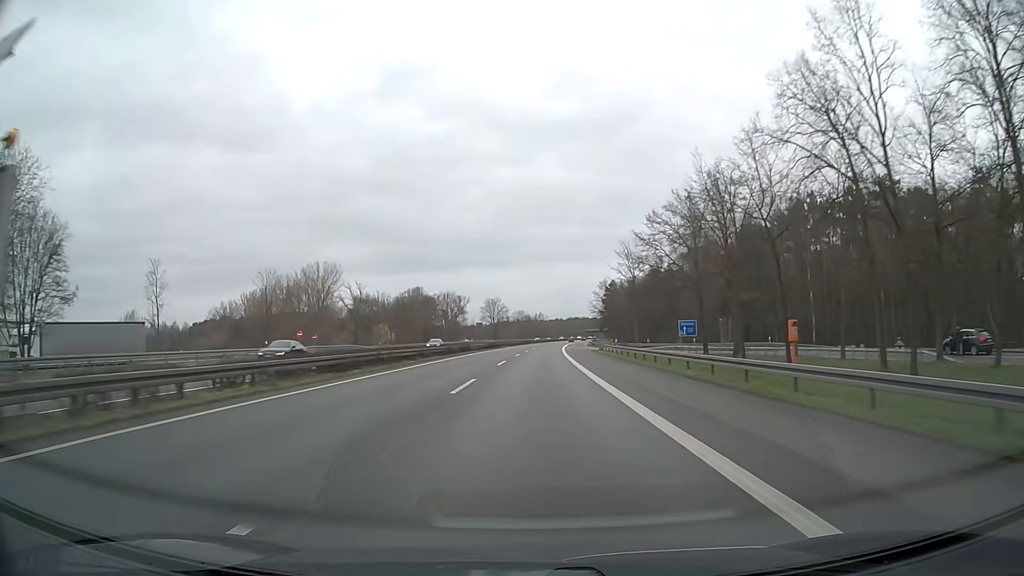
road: motorway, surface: asphalt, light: Day
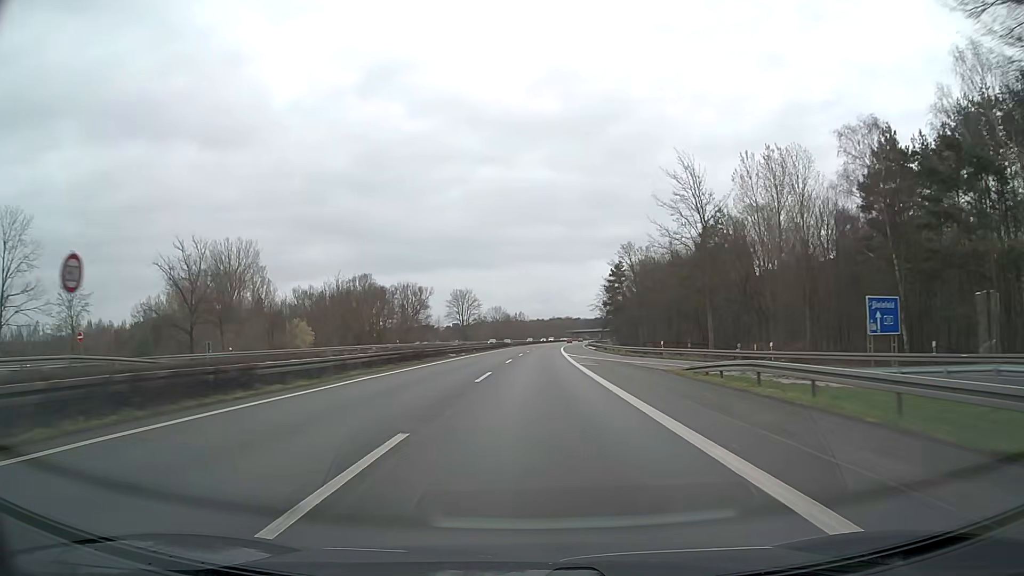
(+0.6, +49.3) m; +2°
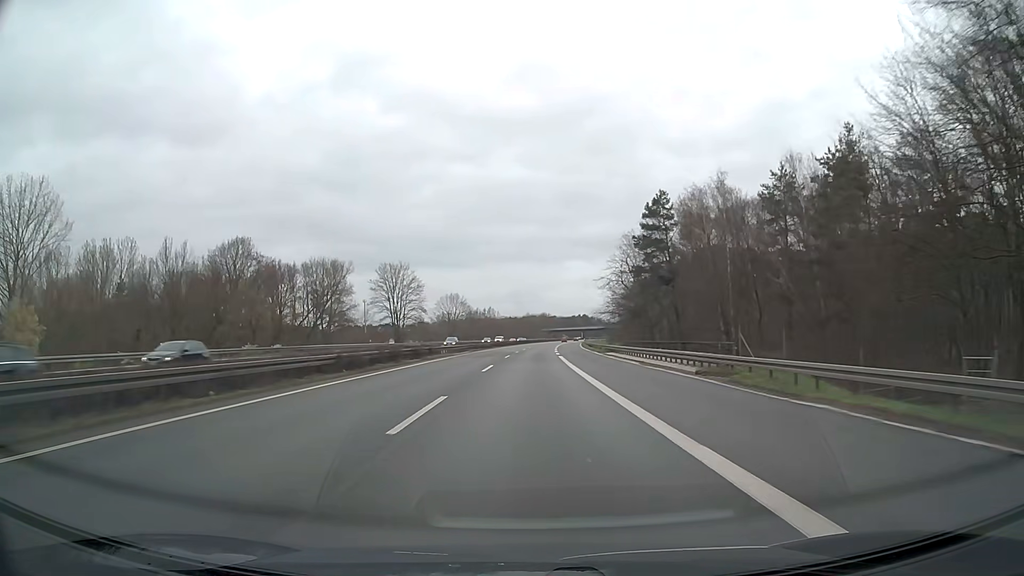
(+1.4, +65.8) m; +2°
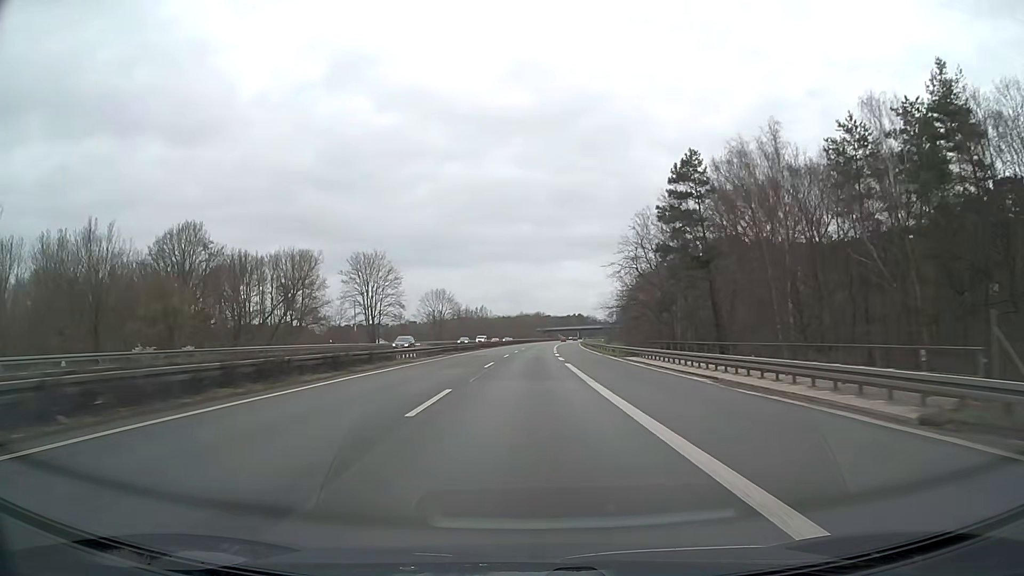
(+0.1, +16.5) m; +1°
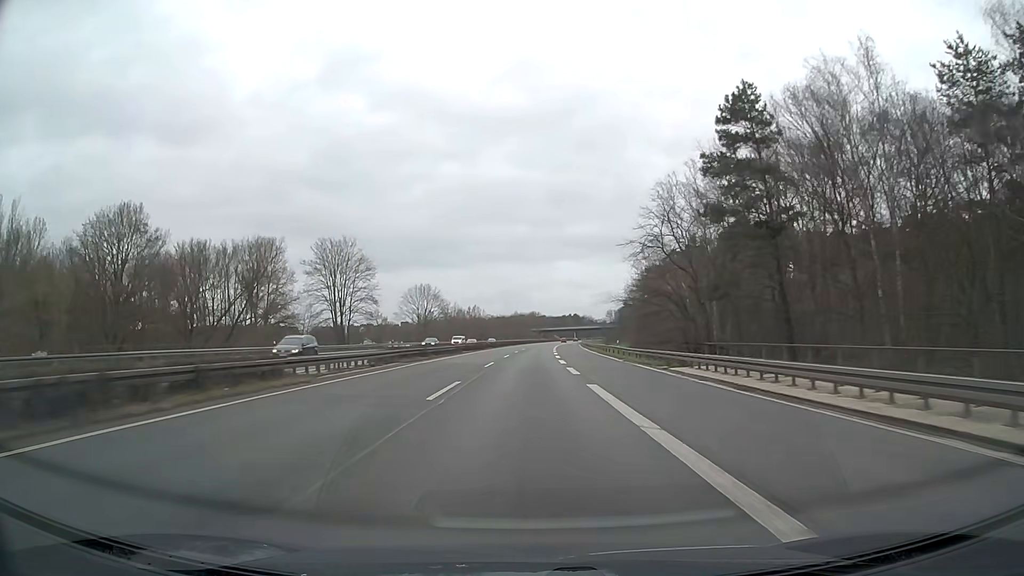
(+0.1, +16.5) m; 0°
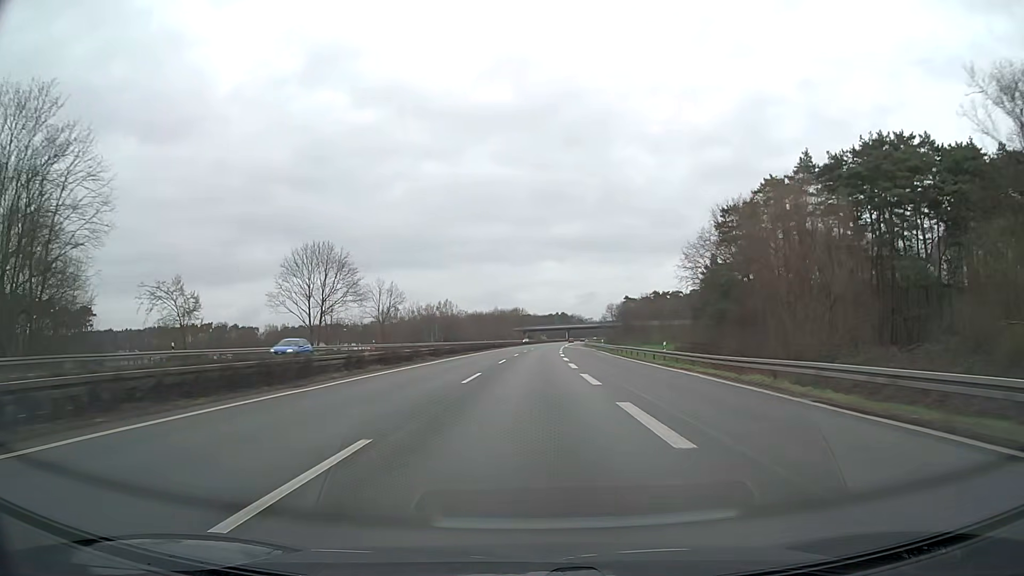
(+0.7, +65.8) m; +1°
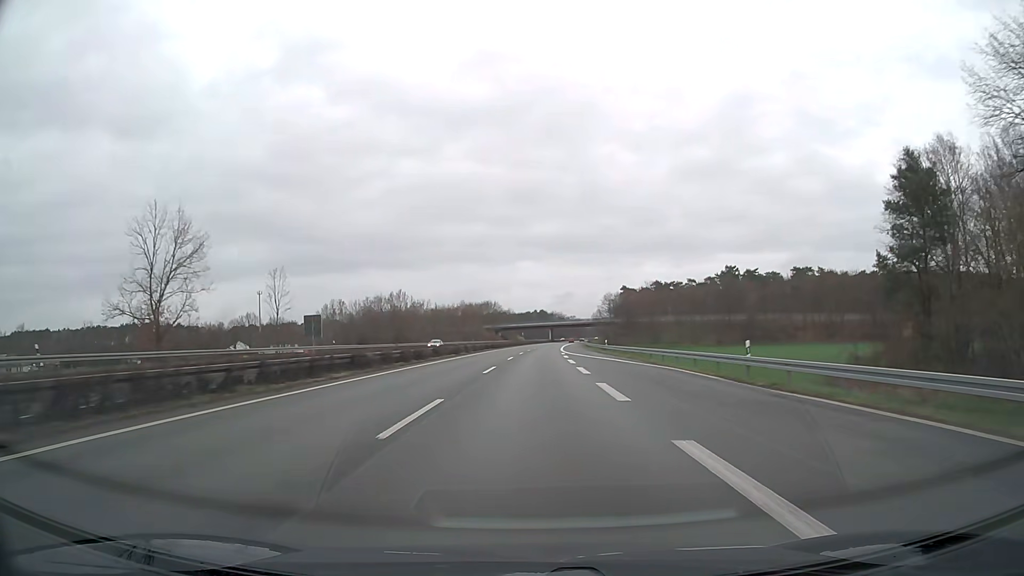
(+1.2, +65.9) m; +2°
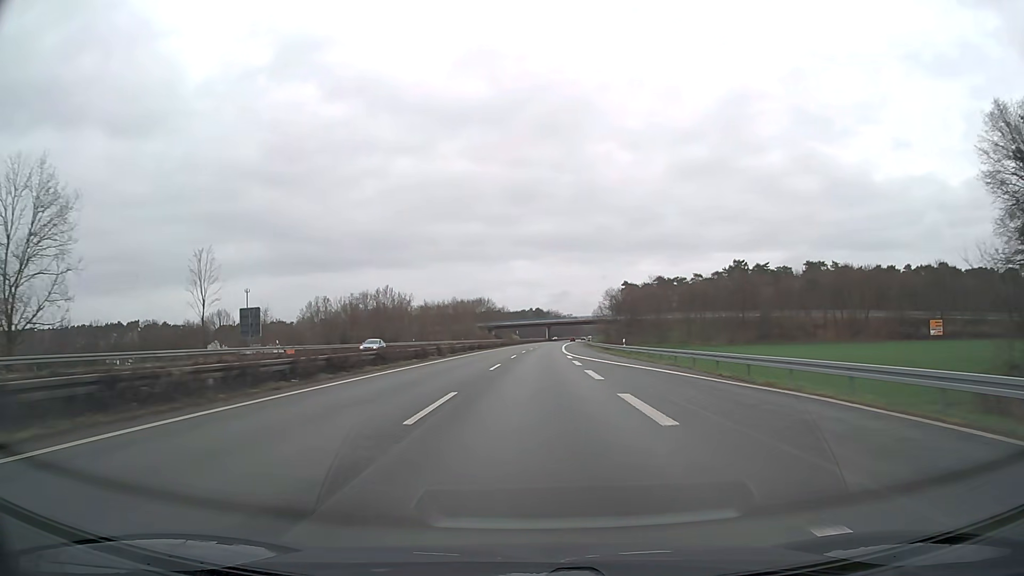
(0.0, +16.5) m; 0°
(0, +10) (0, +20) (0, +30) (0, +40) (+1, +50) (+1, +60) (+1, +70) (+2, +80) (+2, +90) (+3, +100) m
